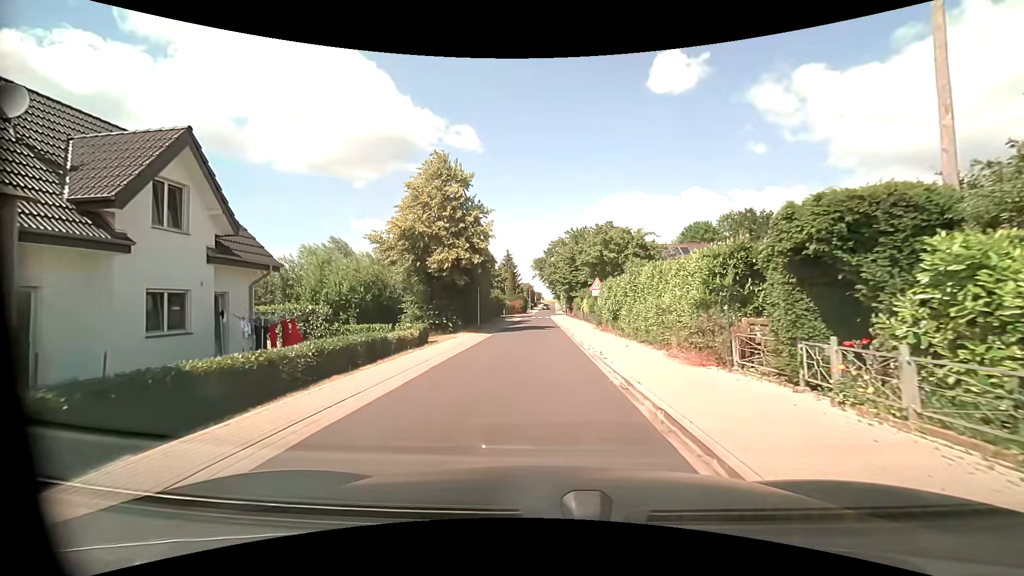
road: residential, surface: asphalt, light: Day
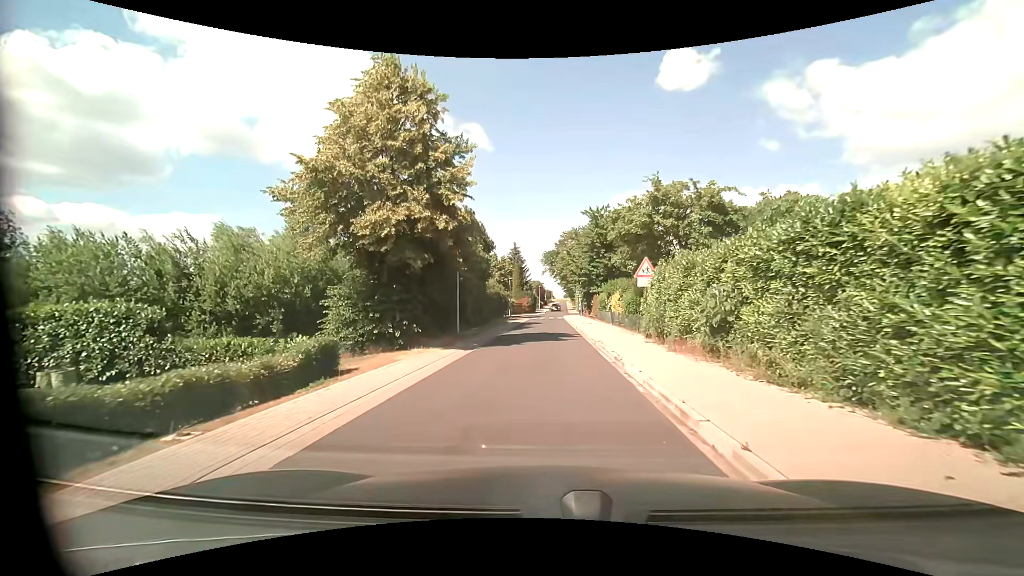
(-0.1, +11.7) m; -2°
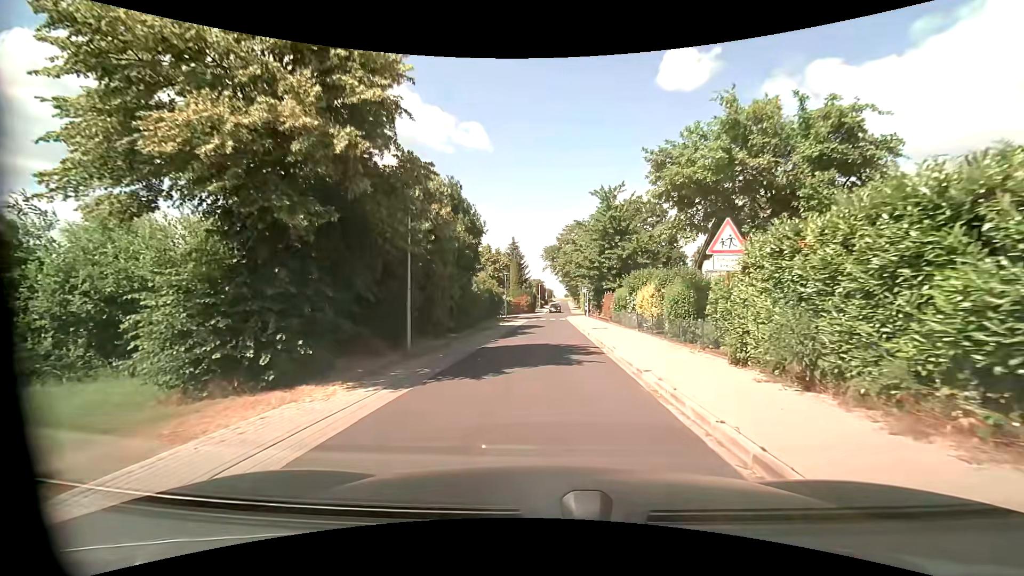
(+0.1, +8.1) m; +1°
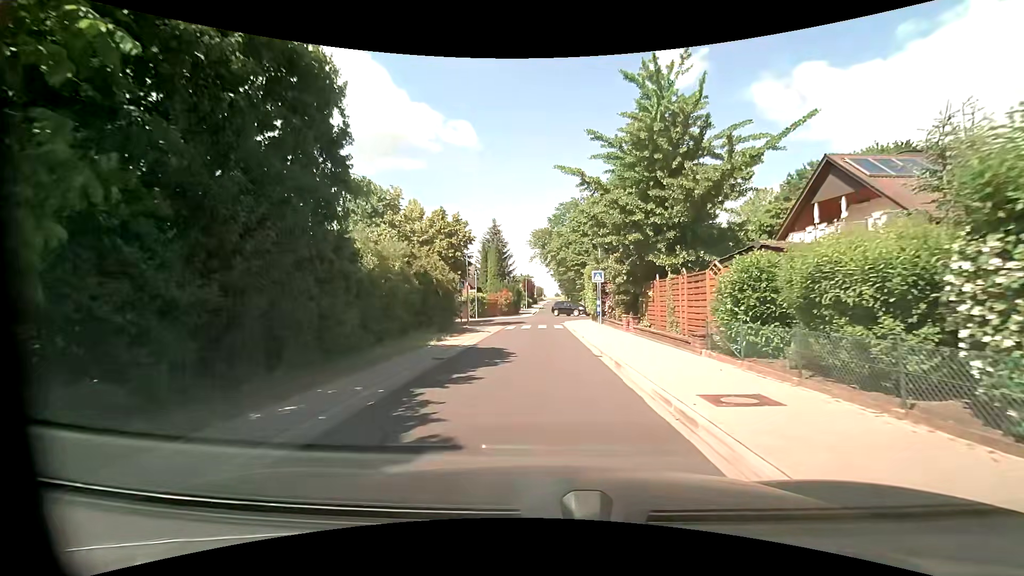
(+0.2, +20.2) m; +1°
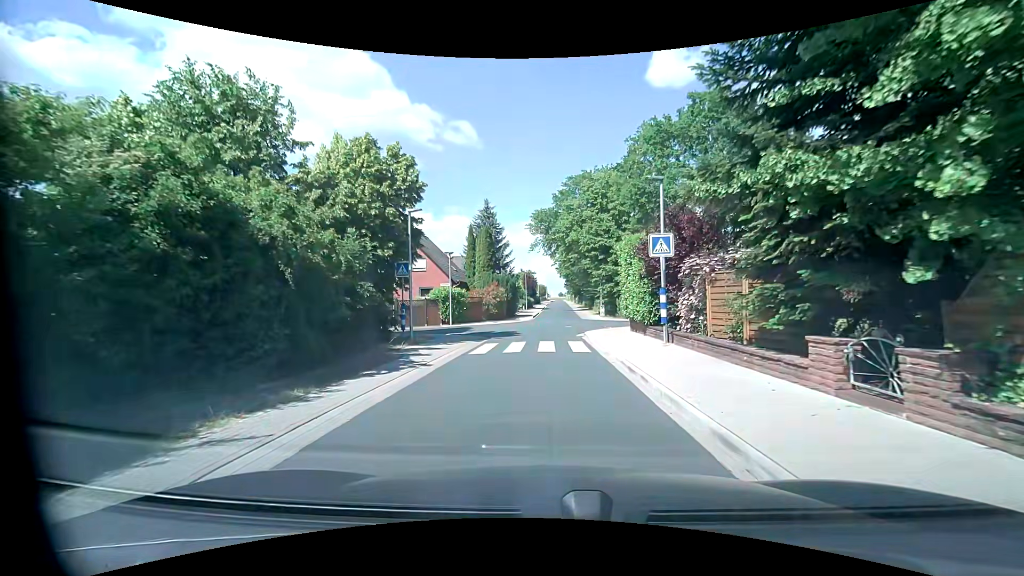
(-0.1, +15.1) m; 0°
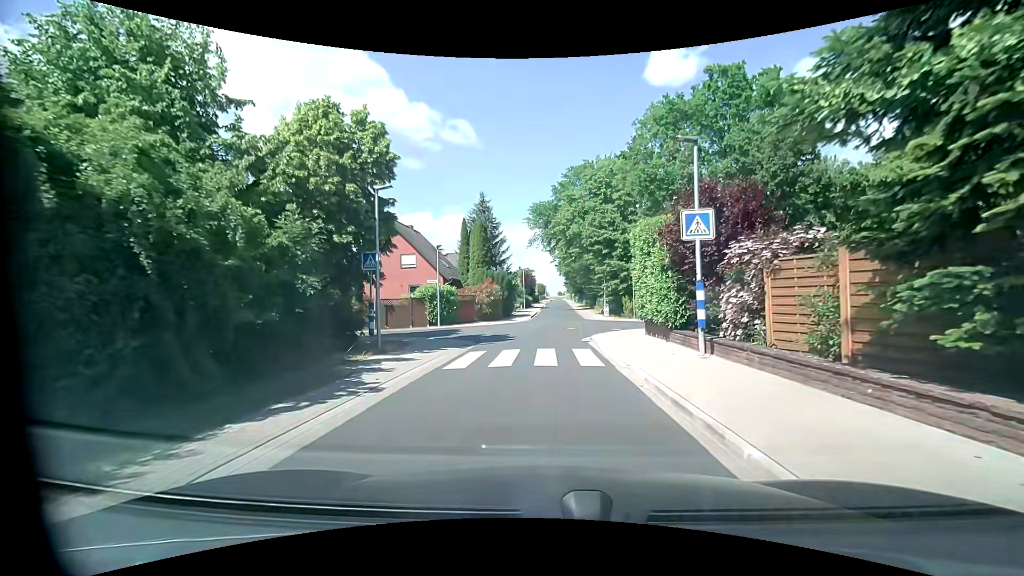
(0.0, +3.5) m; 0°
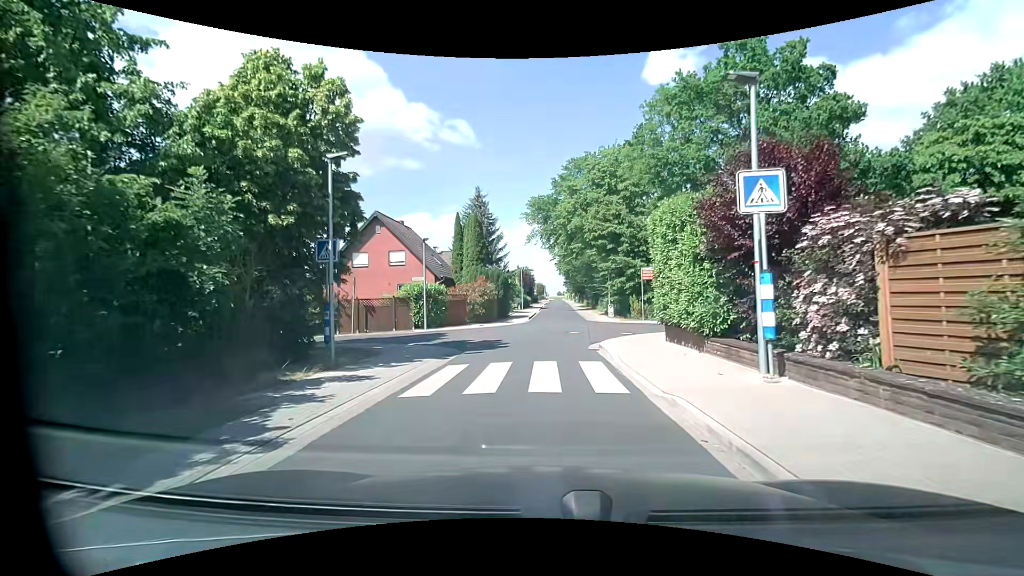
(0.0, +3.2) m; -1°
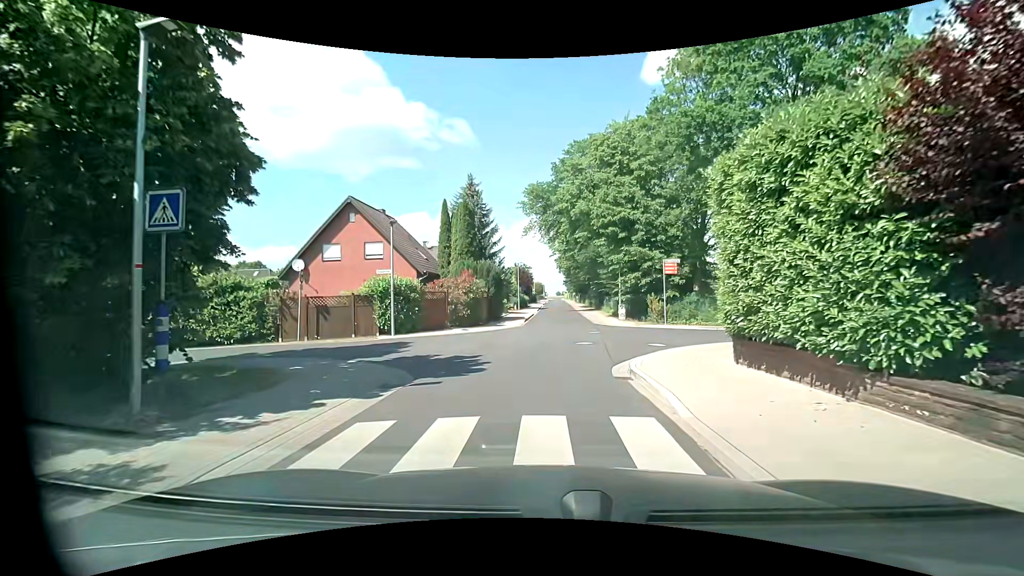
(0.0, +5.5) m; +1°
(0, +10) (0, +20) (+1, +30) (+1, +40) (+1, +50) (+1, +60) (+2, +70) (+2, +80) (+2, +90) (+2, +100) m
